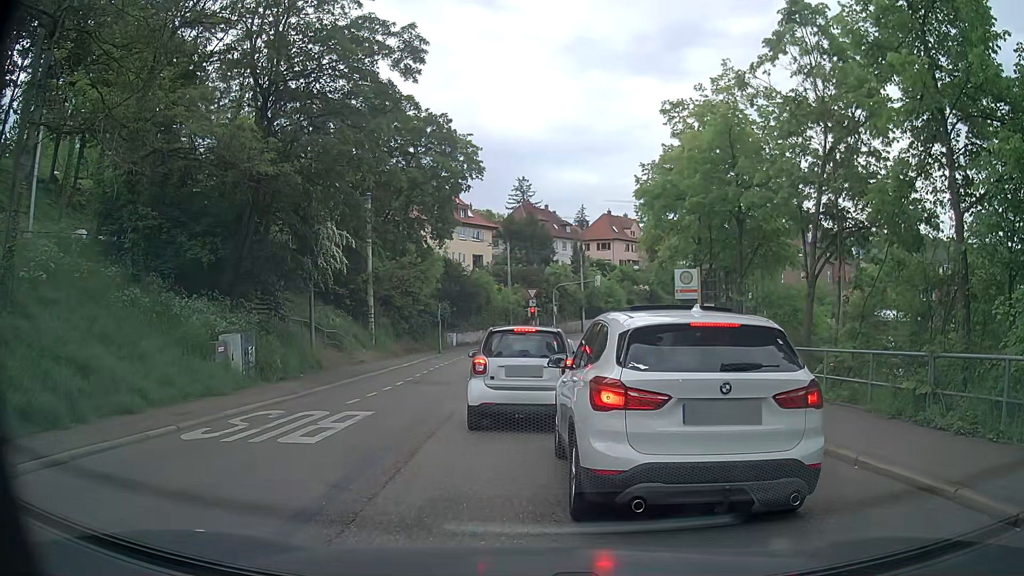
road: secondary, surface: asphalt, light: Day
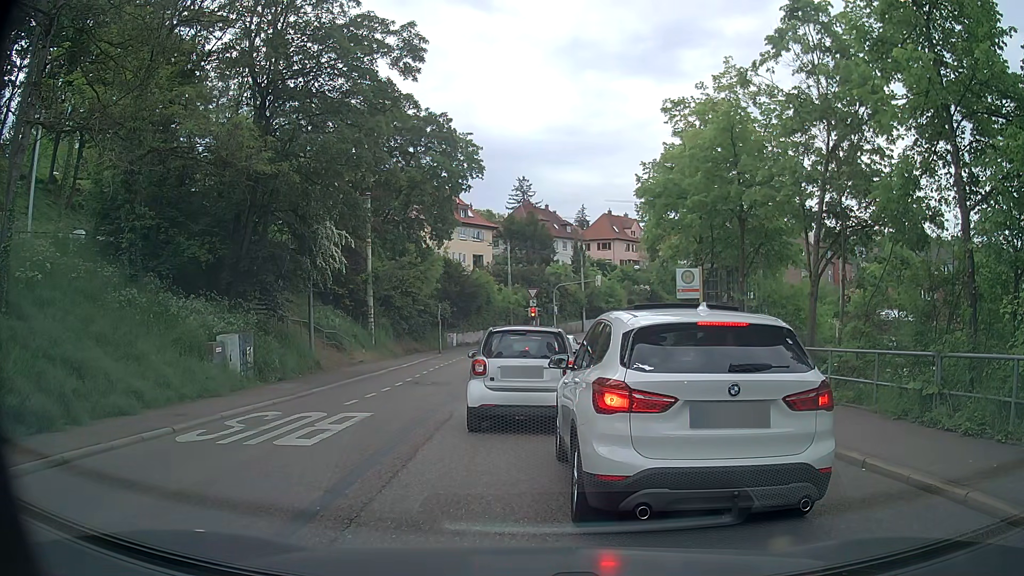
(0.0, +0.3) m; 0°
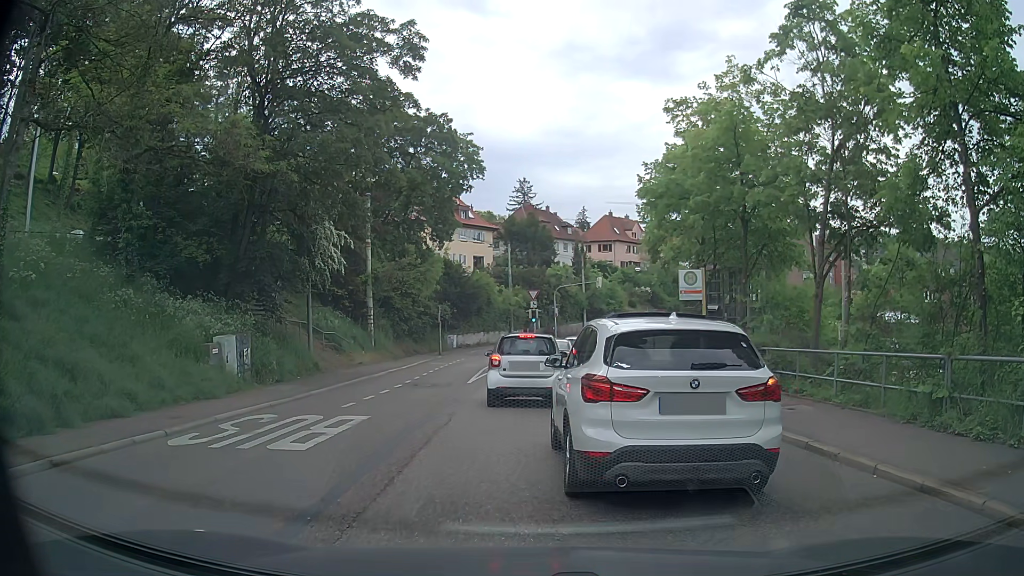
(0.0, +0.3) m; 0°
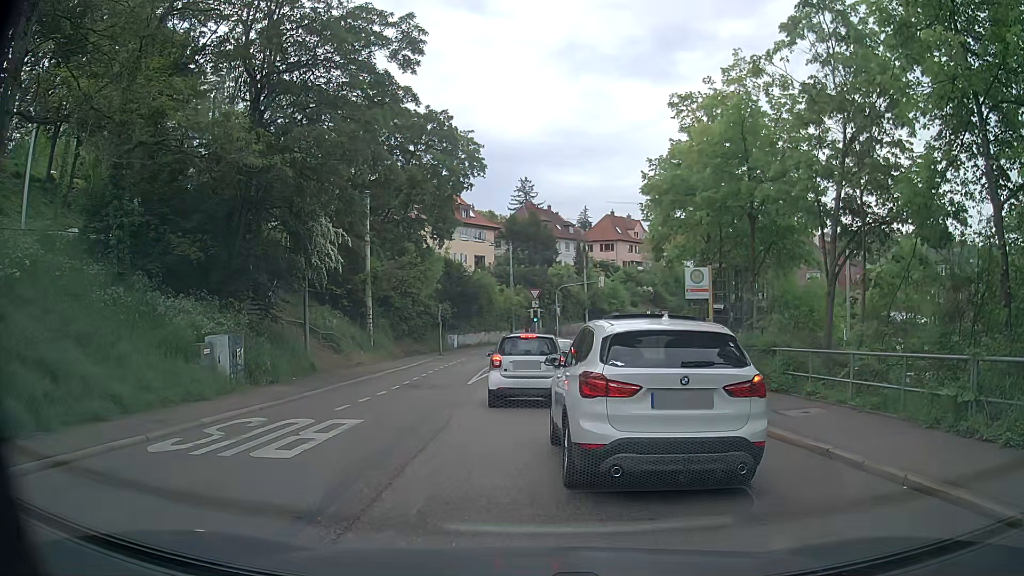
(0.0, +0.7) m; 0°
